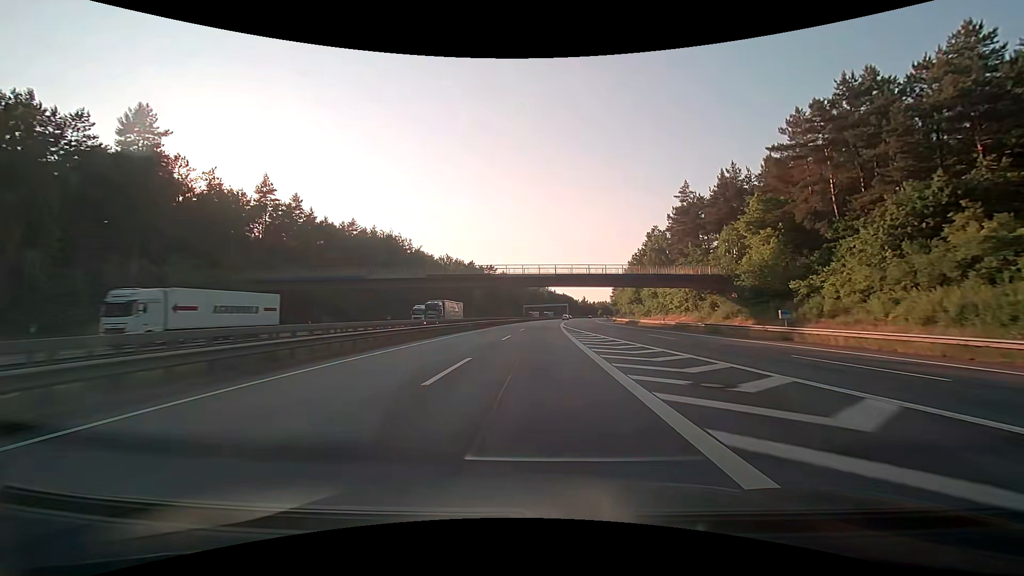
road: motorway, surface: asphalt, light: Day
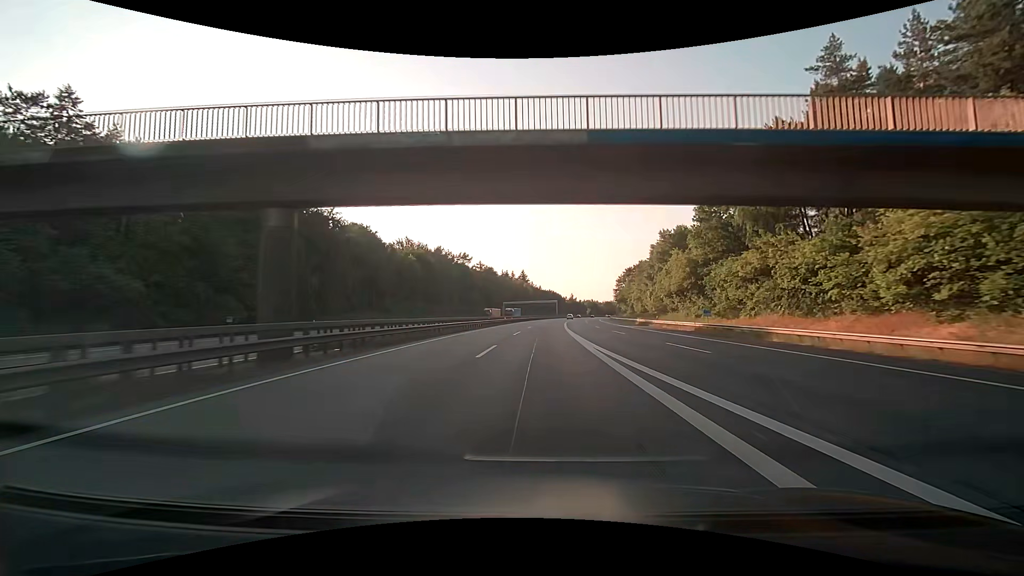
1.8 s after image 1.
(+0.9, +47.6) m; +2°
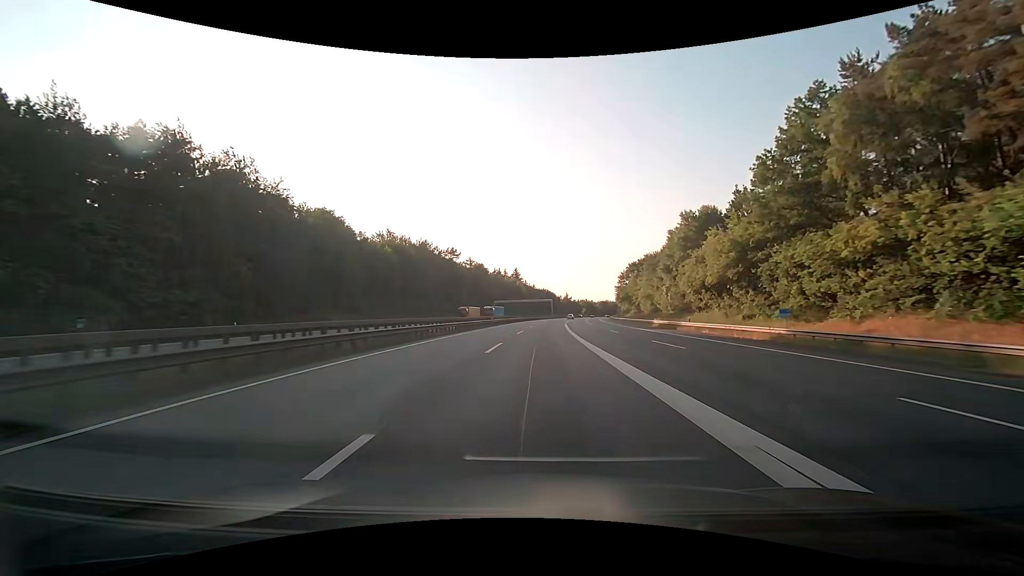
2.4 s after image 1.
(+0.1, +16.0) m; 0°
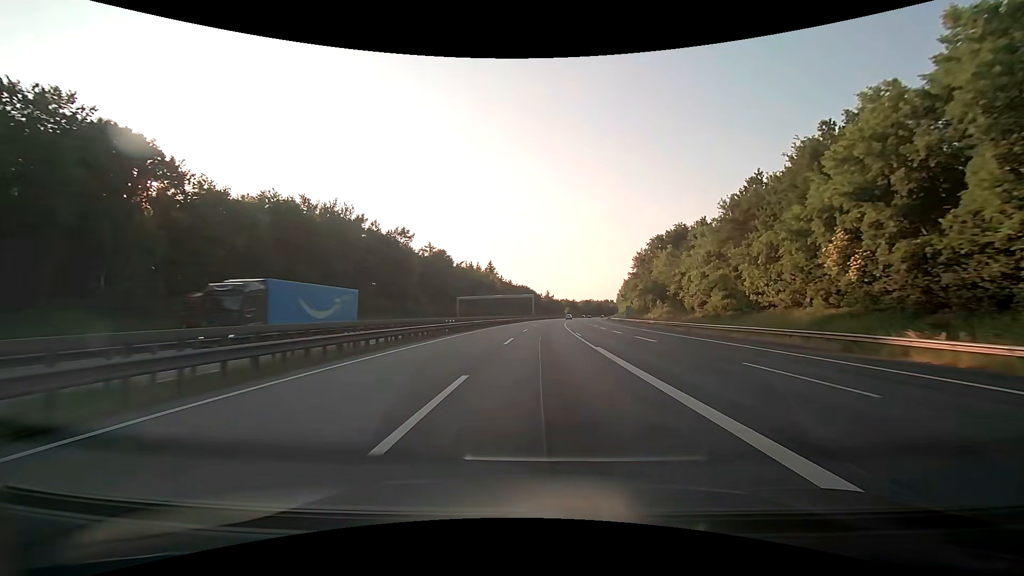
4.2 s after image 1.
(+1.2, +48.4) m; +3°
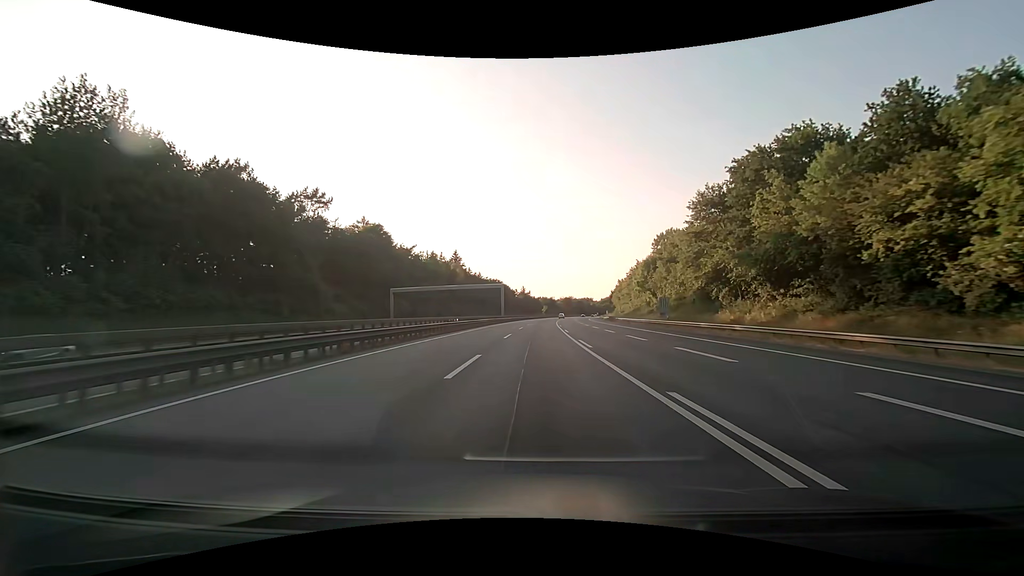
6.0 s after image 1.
(+1.2, +48.1) m; +3°
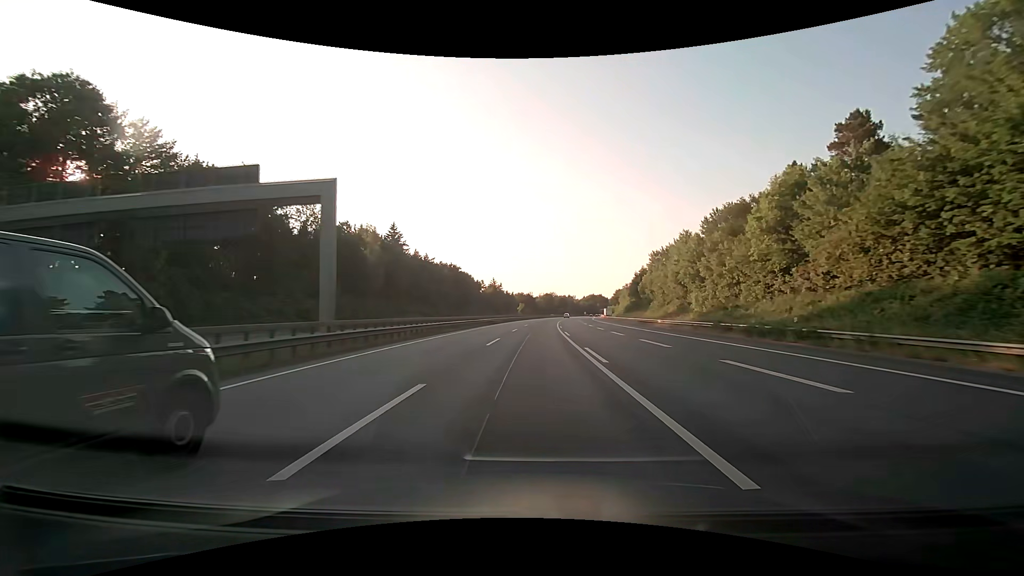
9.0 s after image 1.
(+1.8, +78.2) m; +2°
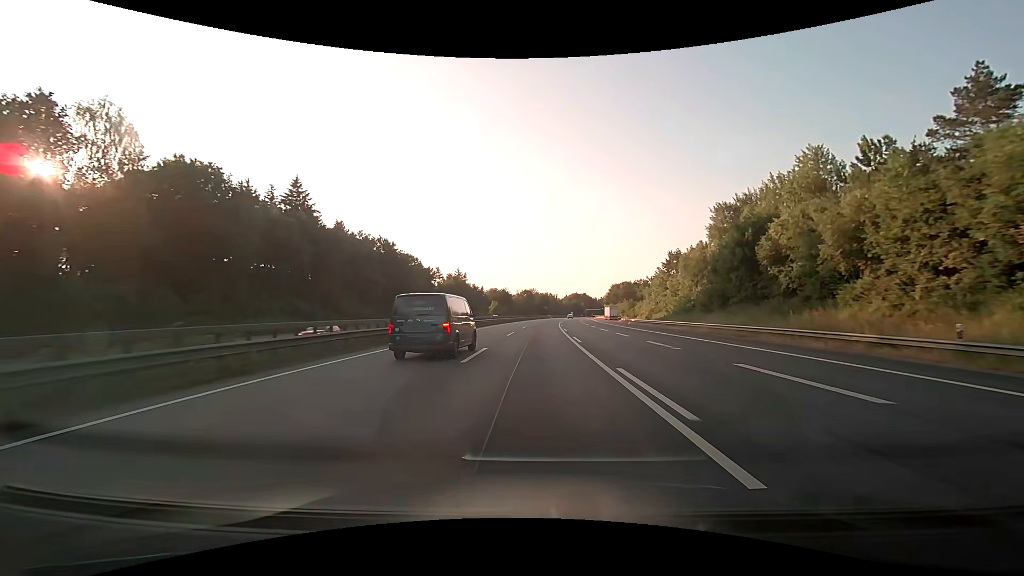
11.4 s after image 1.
(+1.3, +61.1) m; +2°
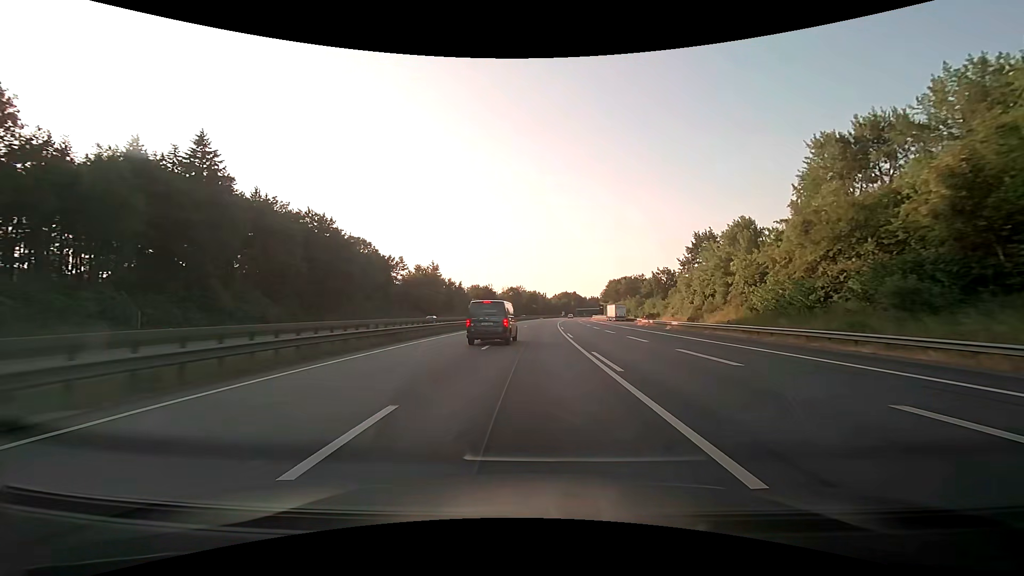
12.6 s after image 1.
(+0.5, +30.3) m; +2°
(0, +10) (0, +20) (0, +30) (+1, +40) (+1, +50) (+1, +60) (+2, +70) (+2, +80) (+3, +90) (+4, +100) m
